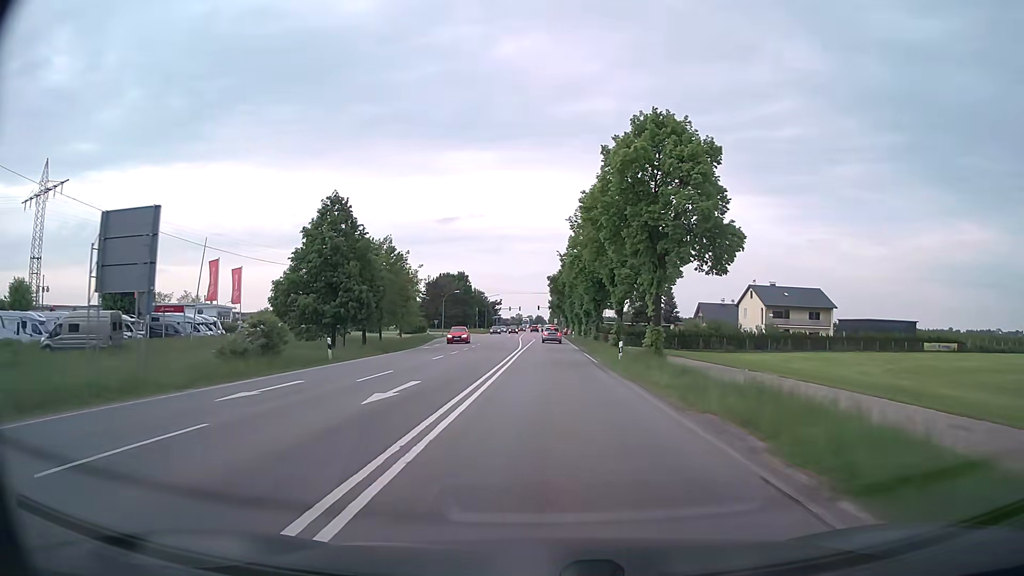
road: secondary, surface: asphalt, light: Day
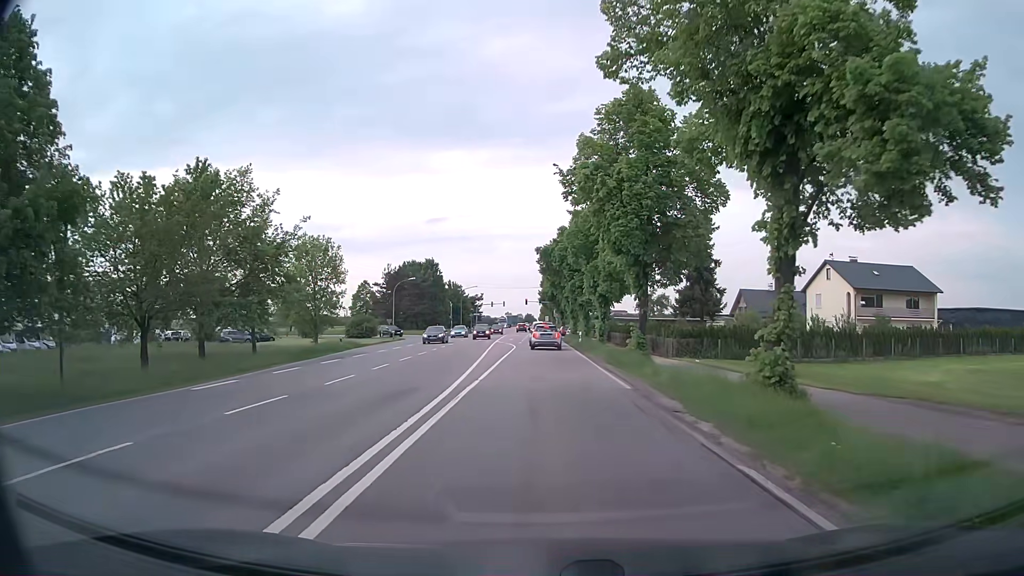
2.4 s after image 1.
(+0.3, +29.6) m; +1°
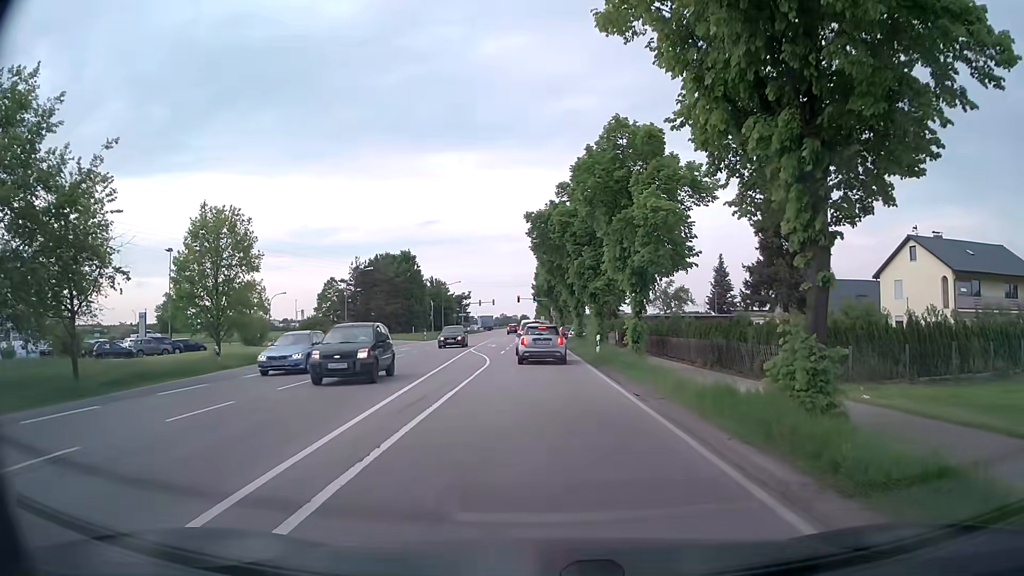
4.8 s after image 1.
(+0.1, +17.3) m; +1°
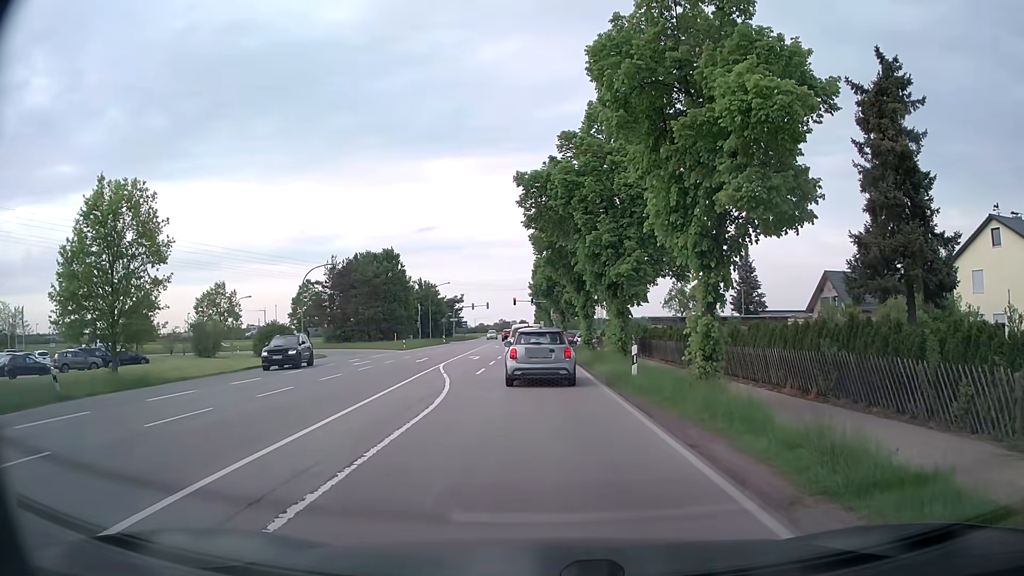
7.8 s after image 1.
(0.0, +11.1) m; 0°
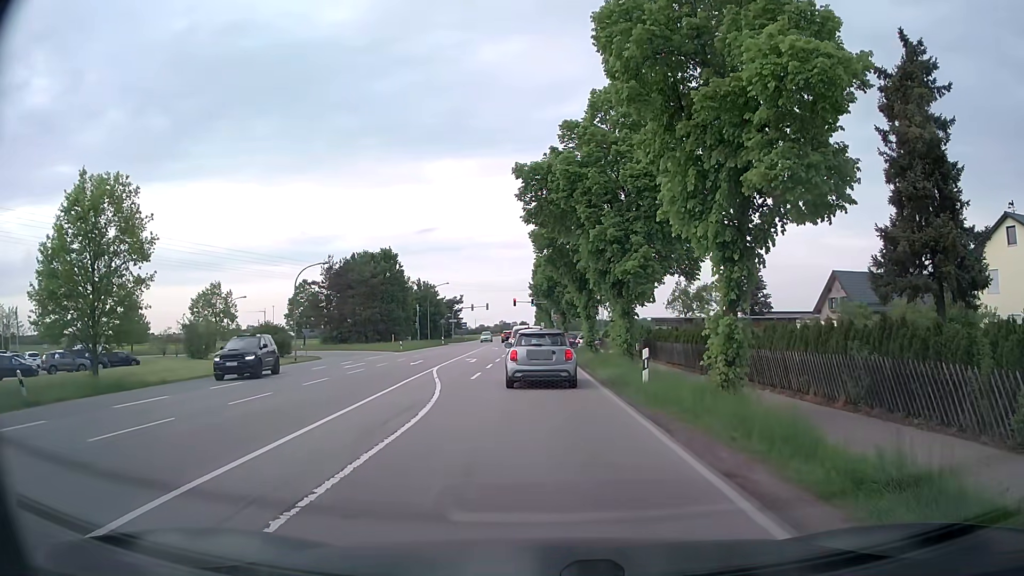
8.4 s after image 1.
(0.0, +1.7) m; 0°
(0, +10) (0, +20) (-1, +30) (-1, +40) (-1, +50) (-1, +60) (-2, +70) (-2, +80) (-2, +90) (-2, +100) m
